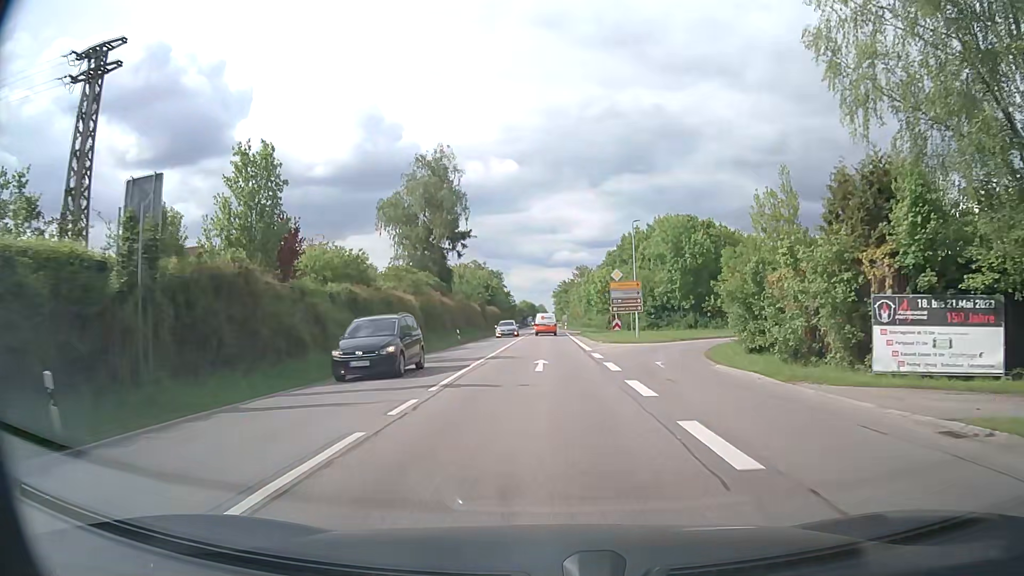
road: secondary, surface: asphalt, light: Day
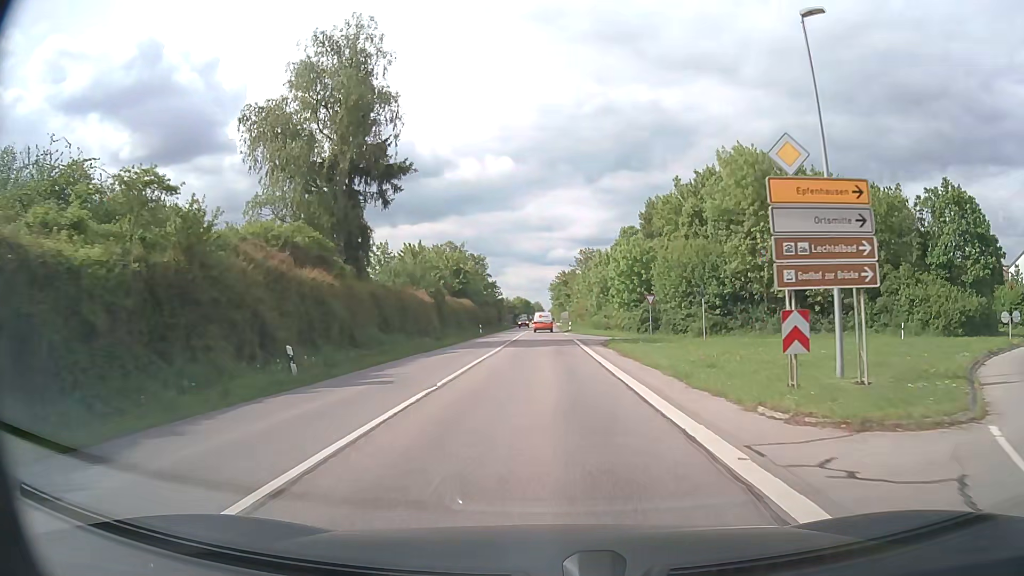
(+0.1, +32.2) m; 0°
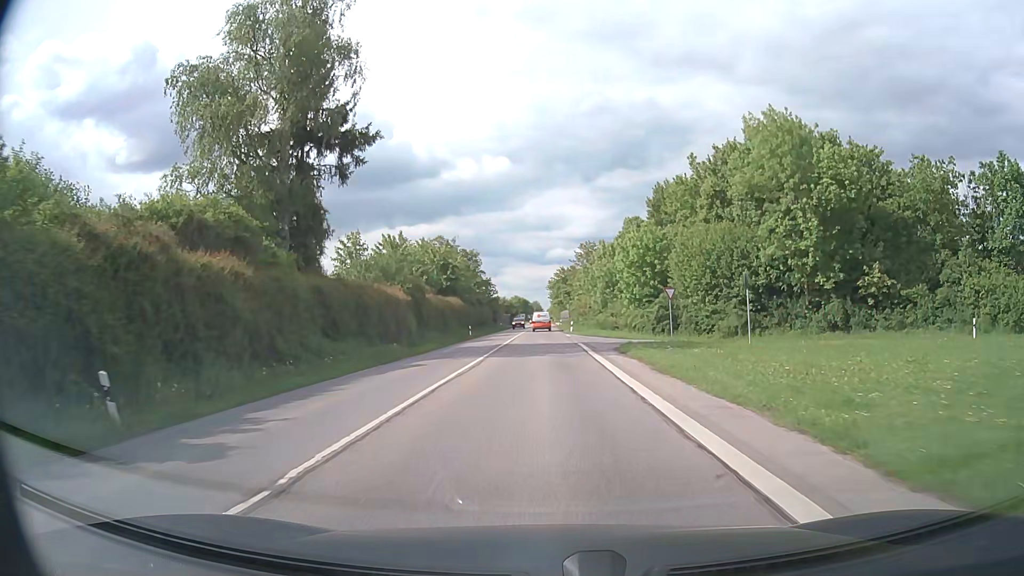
(0.0, +8.2) m; 0°
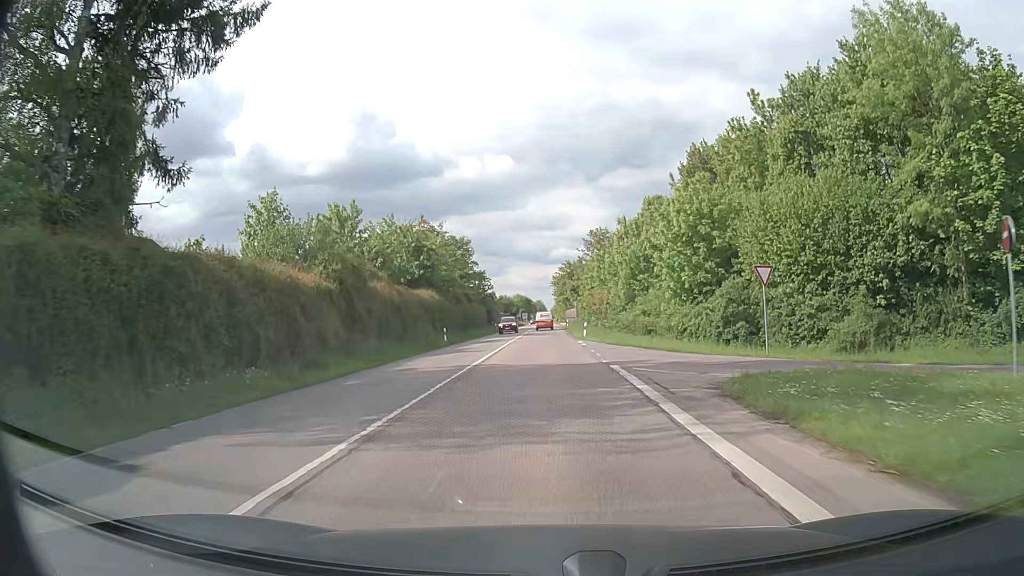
(0.0, +16.4) m; 0°
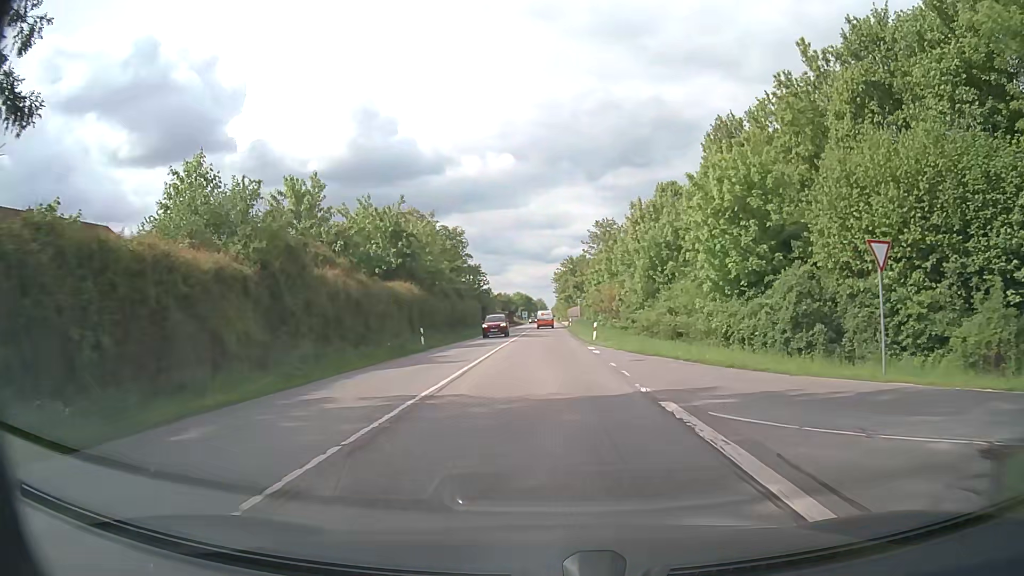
(0.0, +8.1) m; 0°
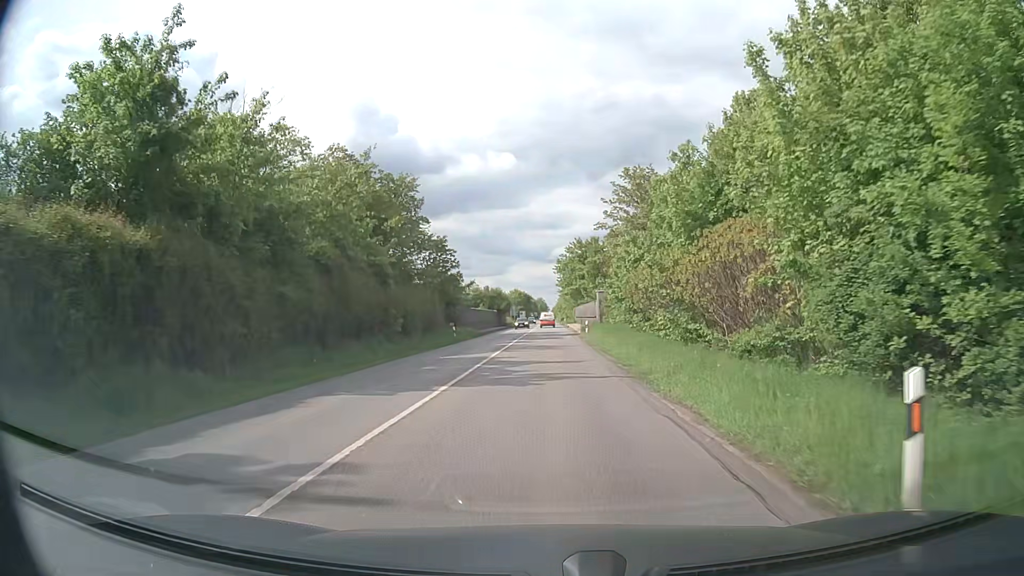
(-0.1, +30.6) m; 0°
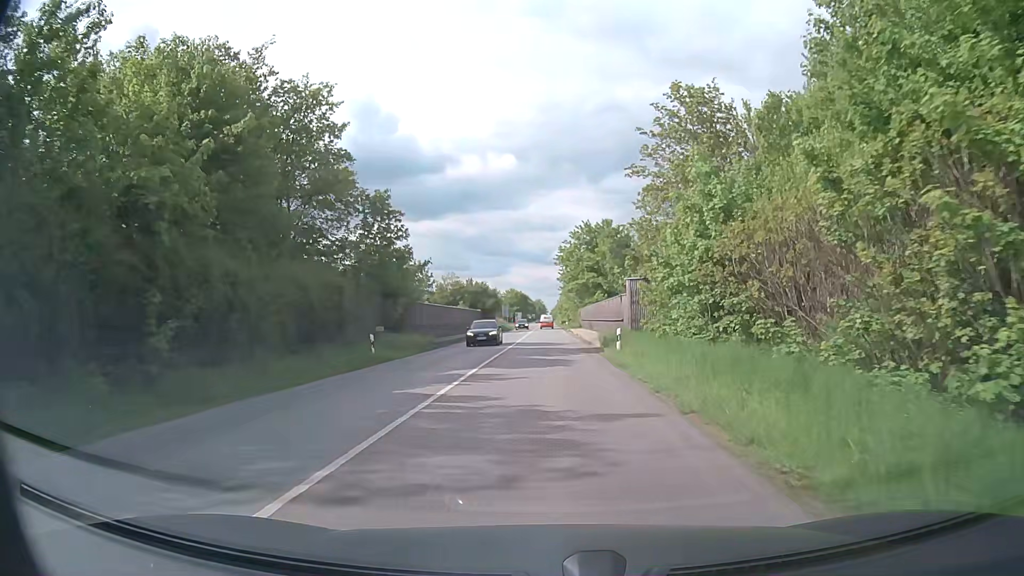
(-0.1, +21.3) m; 0°
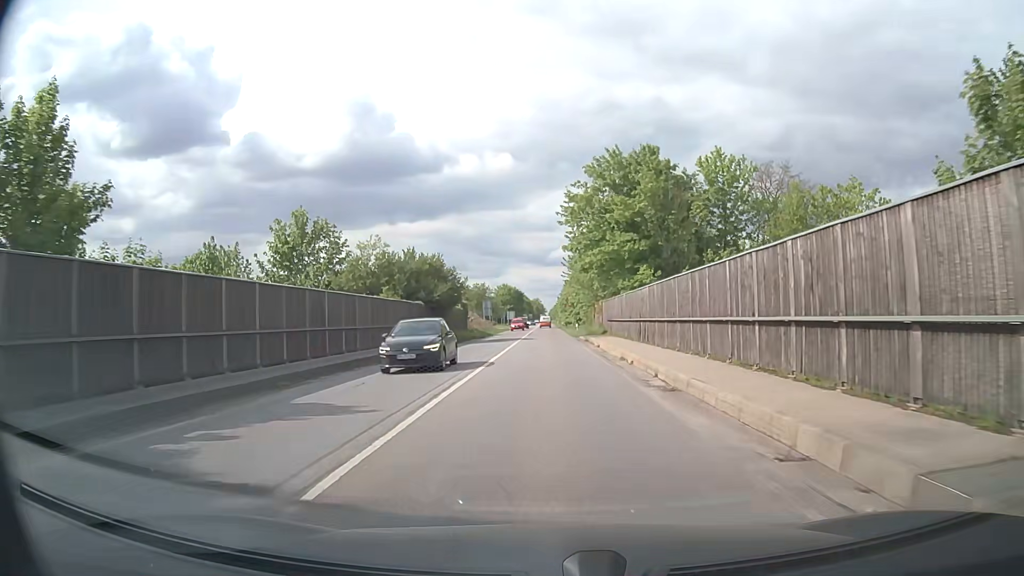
(+0.2, +35.4) m; +1°
(0, +10) (0, +20) (0, +30) (0, +40) (0, +50) (0, +60) (0, +70) (0, +80) (0, +90) (0, +100) m
